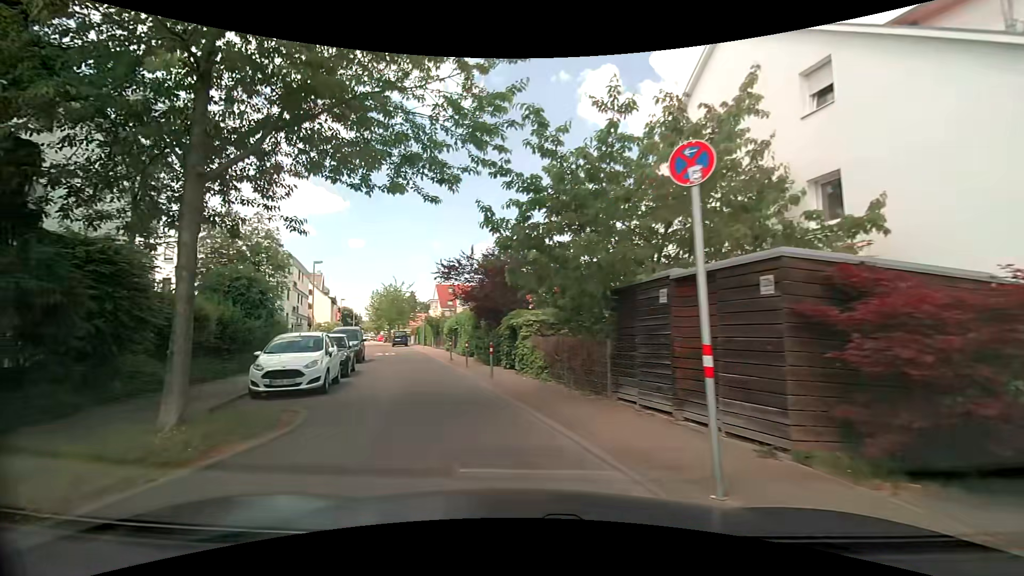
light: Day
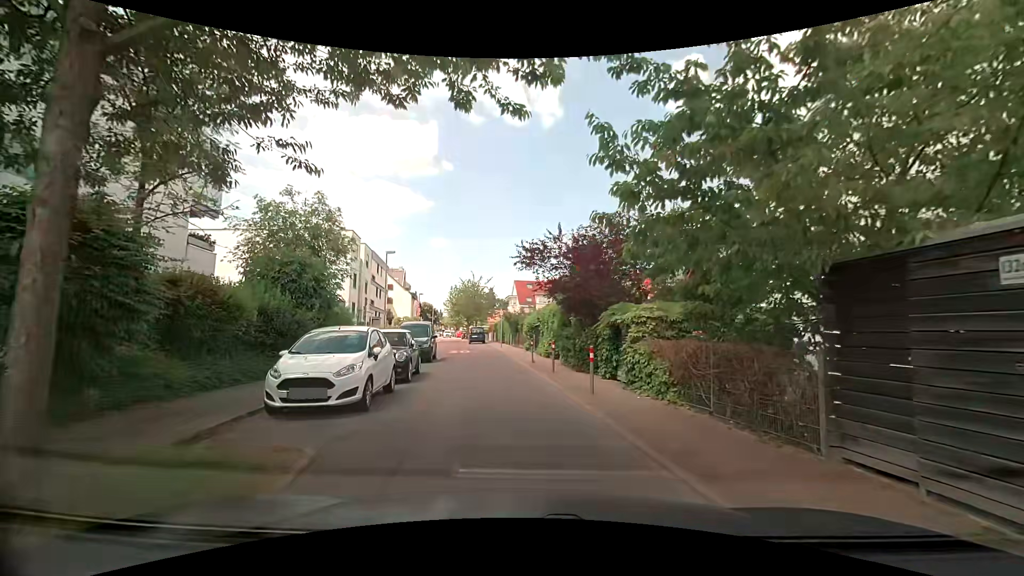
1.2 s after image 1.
(-0.4, +3.8) m; -9°
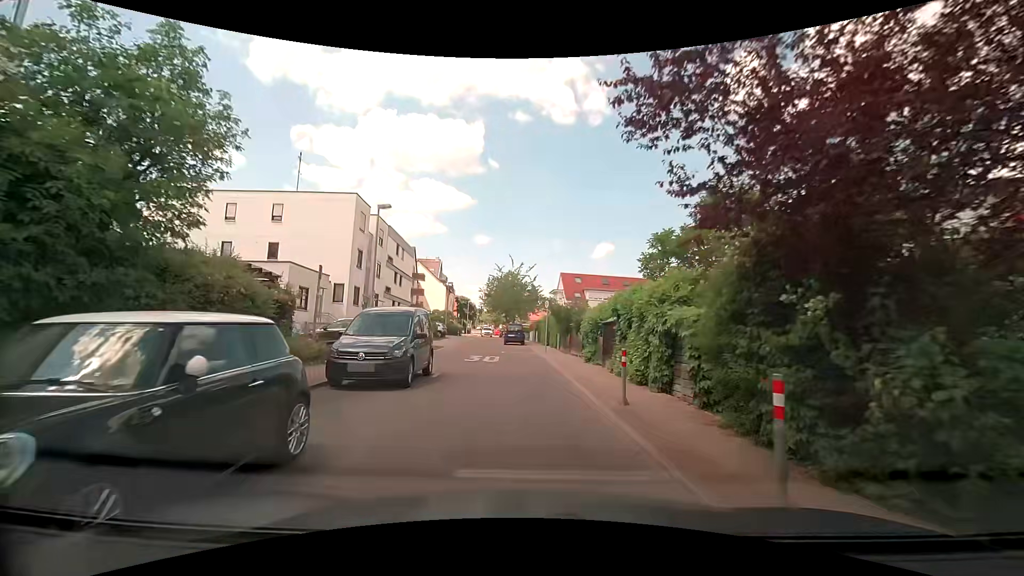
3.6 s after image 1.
(-0.7, +11.4) m; -6°
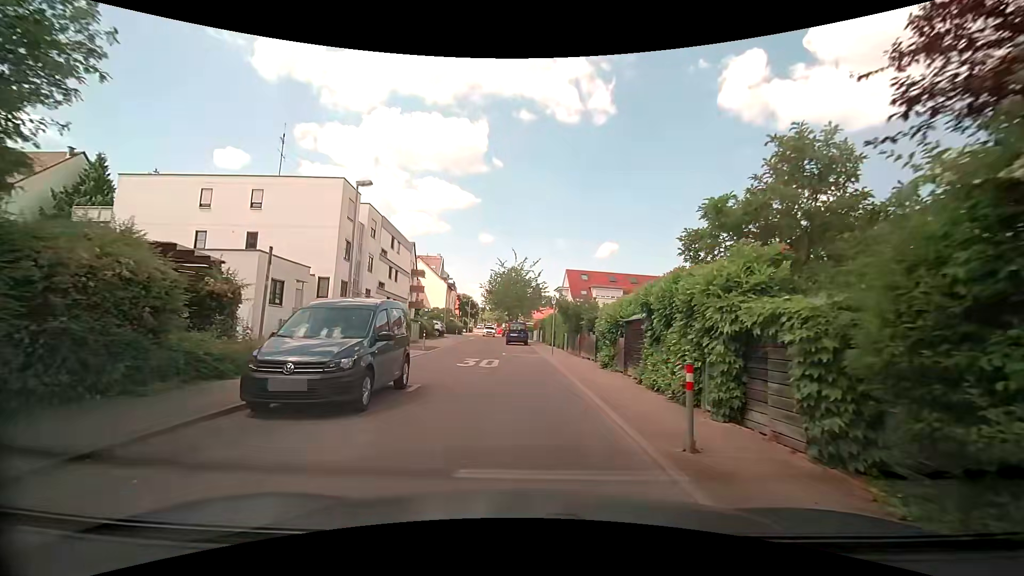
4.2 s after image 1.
(0.0, +3.3) m; 0°
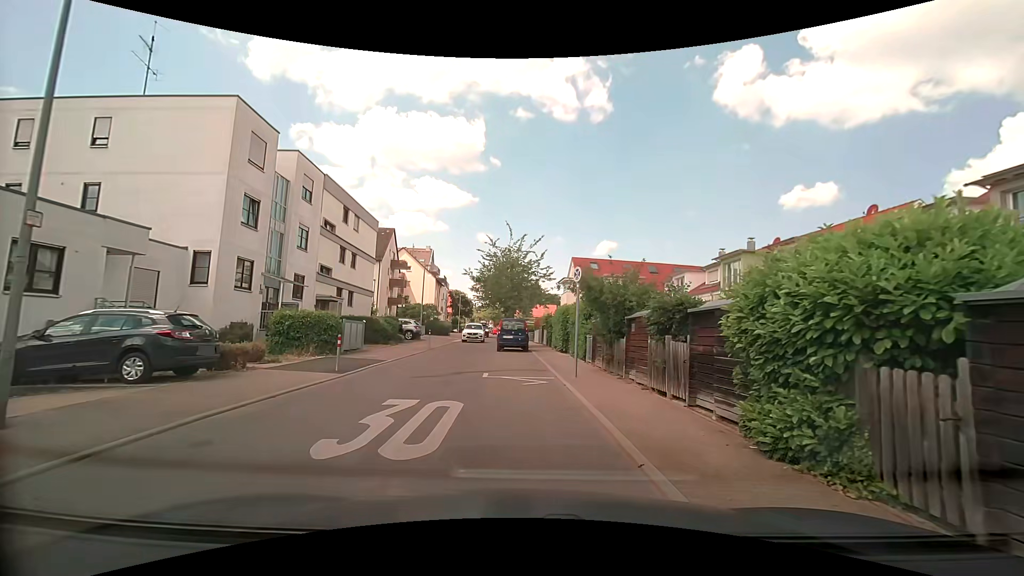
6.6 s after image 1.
(+0.1, +11.5) m; 0°
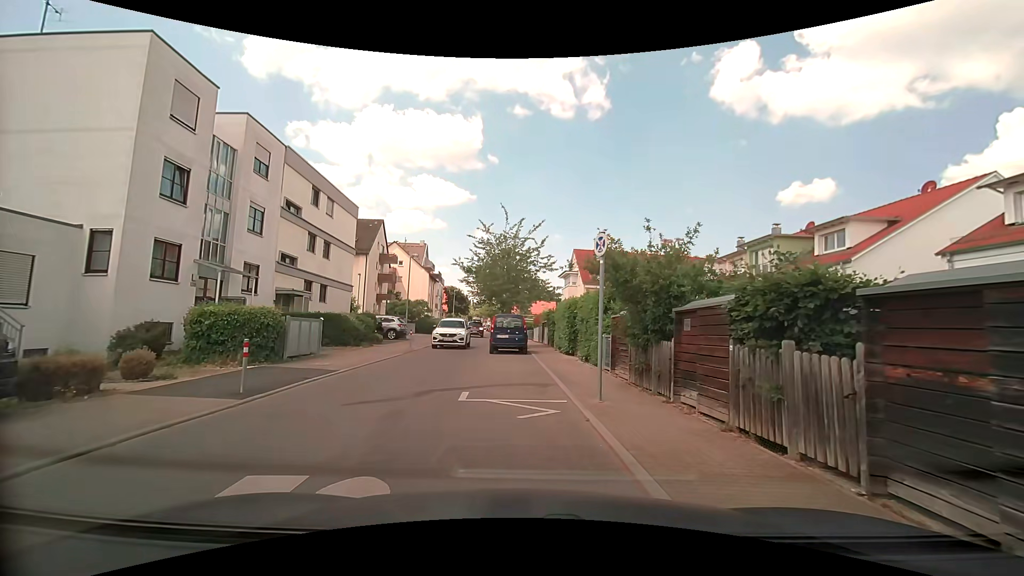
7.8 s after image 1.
(0.0, +4.5) m; +2°
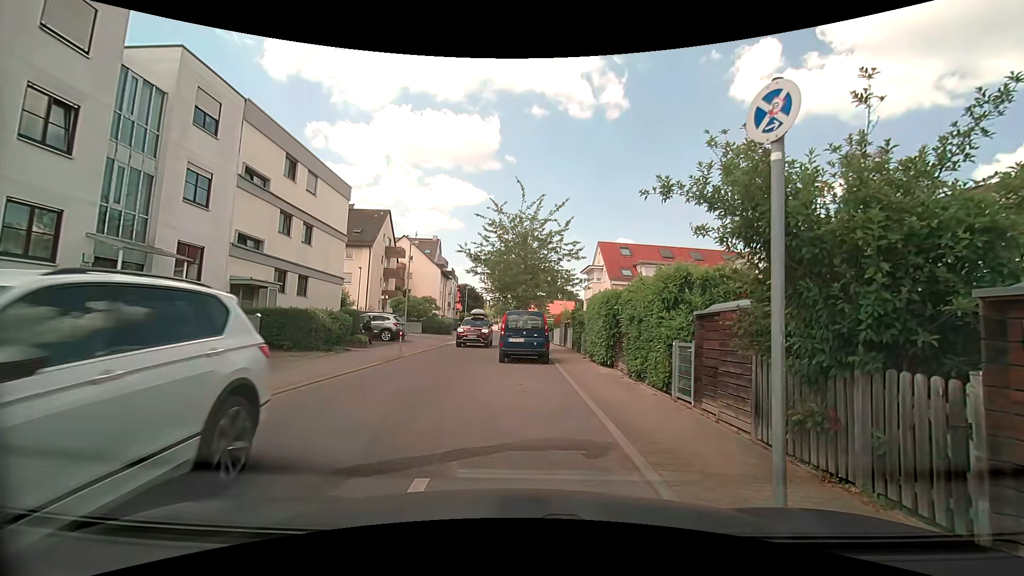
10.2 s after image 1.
(-0.2, +5.4) m; -3°
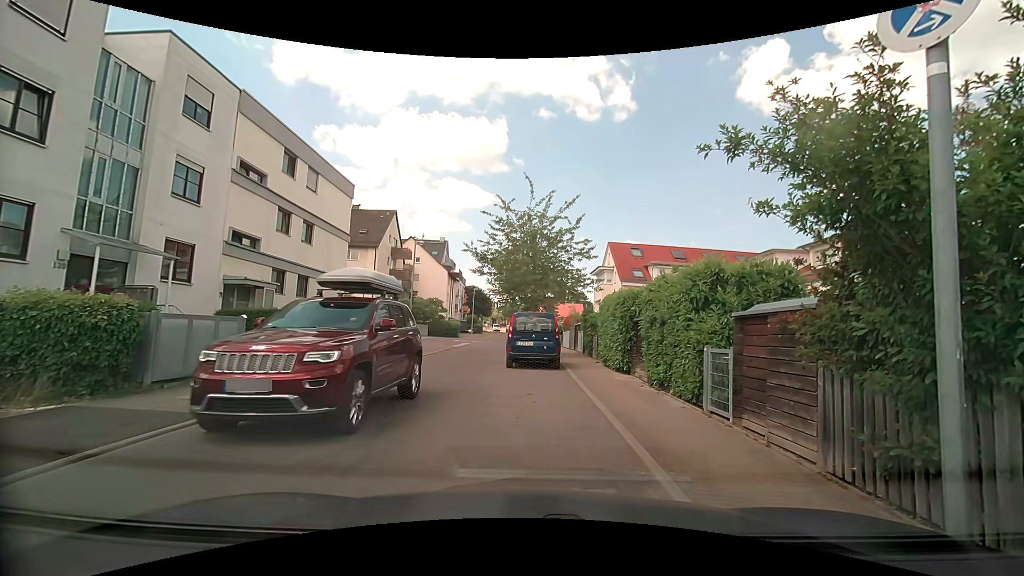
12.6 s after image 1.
(0.0, +1.1) m; 0°
